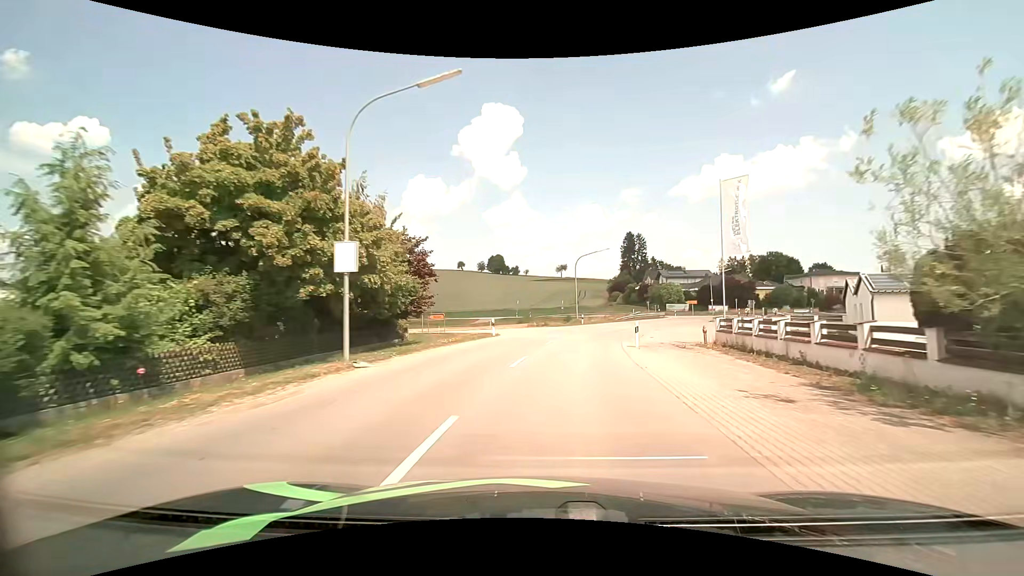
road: secondary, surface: asphalt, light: Day
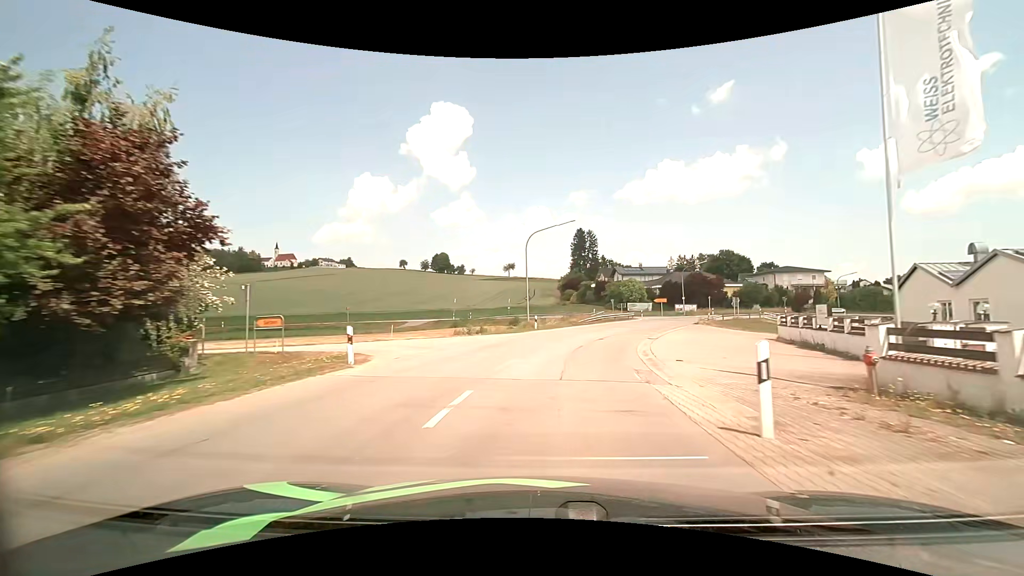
(+0.7, +15.9) m; +6°
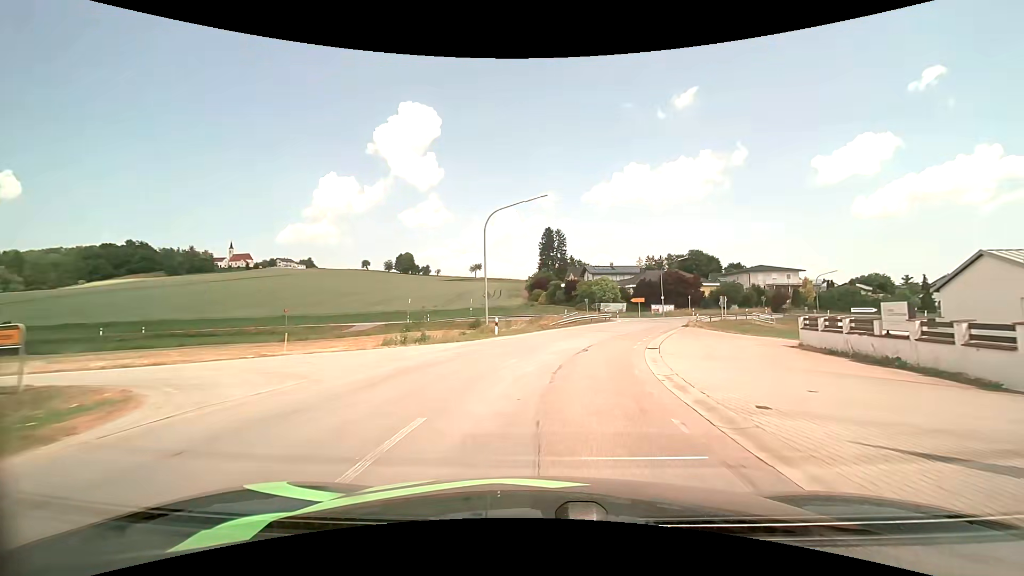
(+0.2, +8.0) m; +3°
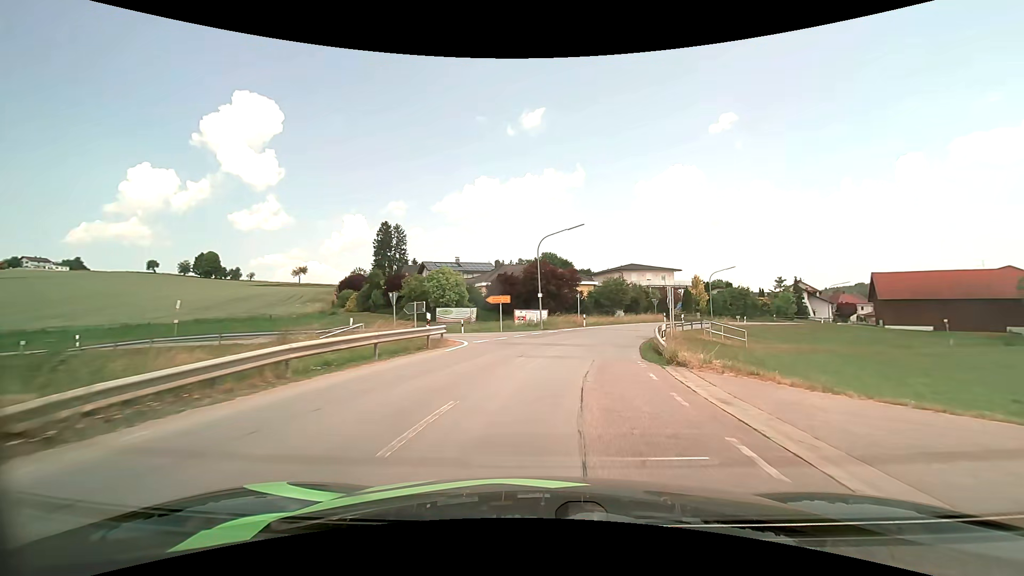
(+4.6, +31.2) m; +17°
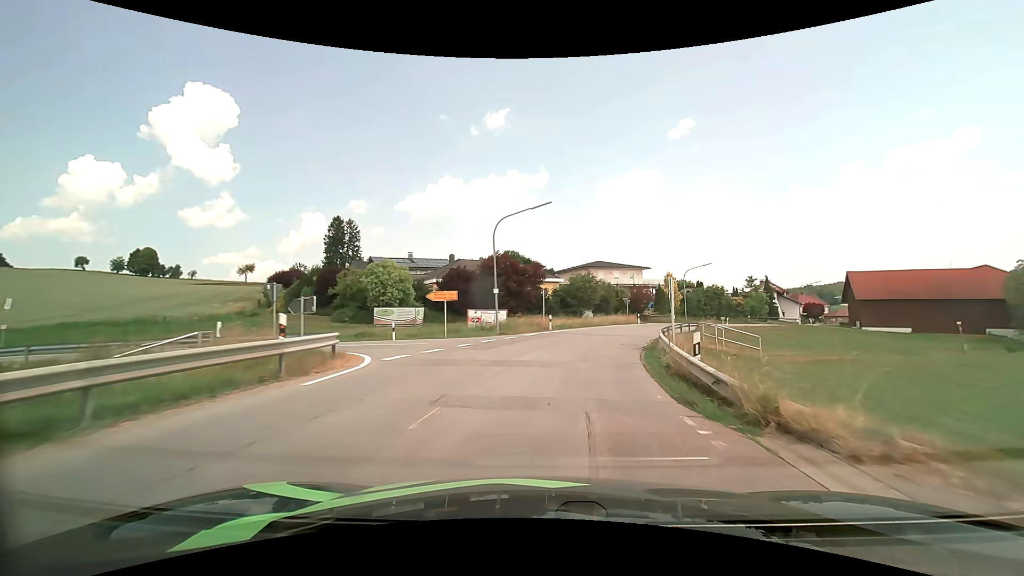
(+0.3, +7.8) m; +4°
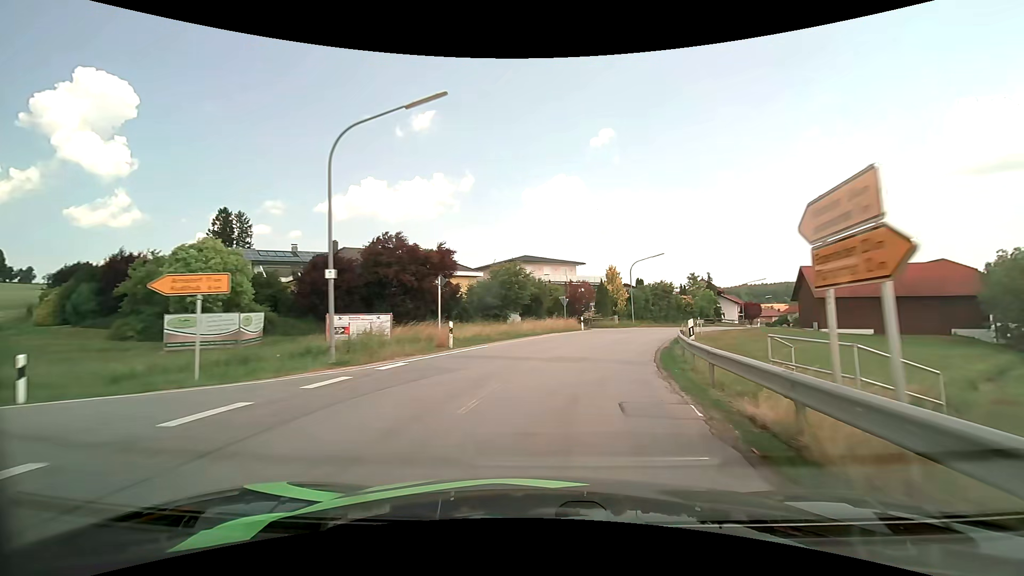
(+1.0, +15.0) m; +9°
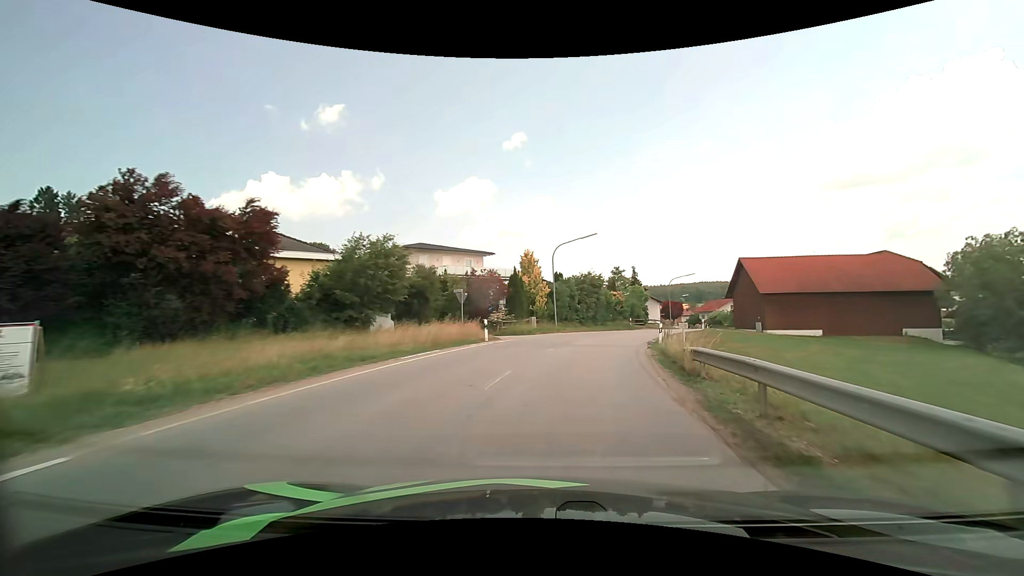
(+1.3, +14.9) m; +10°
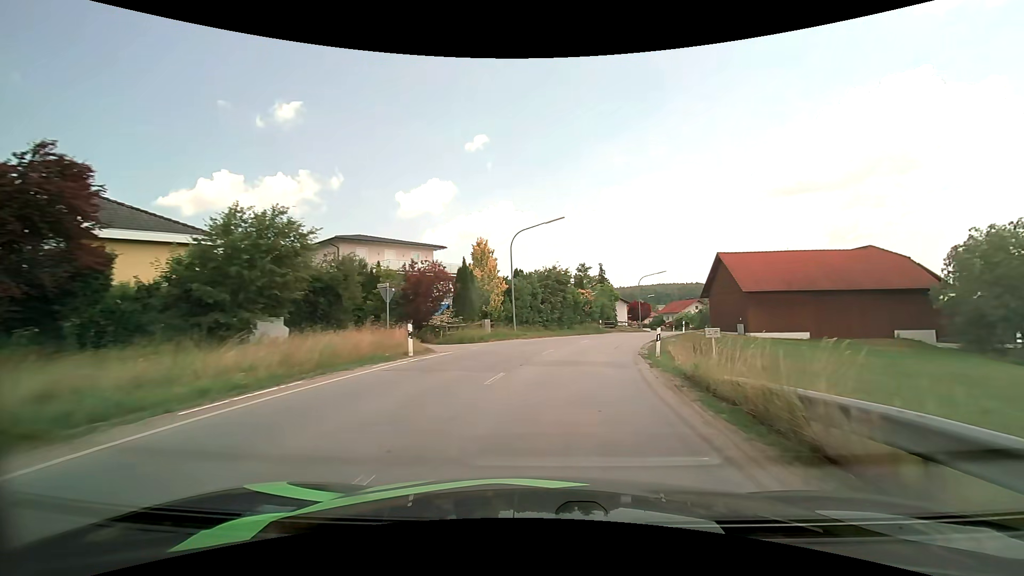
(+0.3, +7.5) m; +4°
(+1, +10) (+2, +20) (+4, +30) (+8, +39) (+12, +48) (+15, +58) (+19, +67) (+21, +77) (+23, +86) (+25, +96) m
